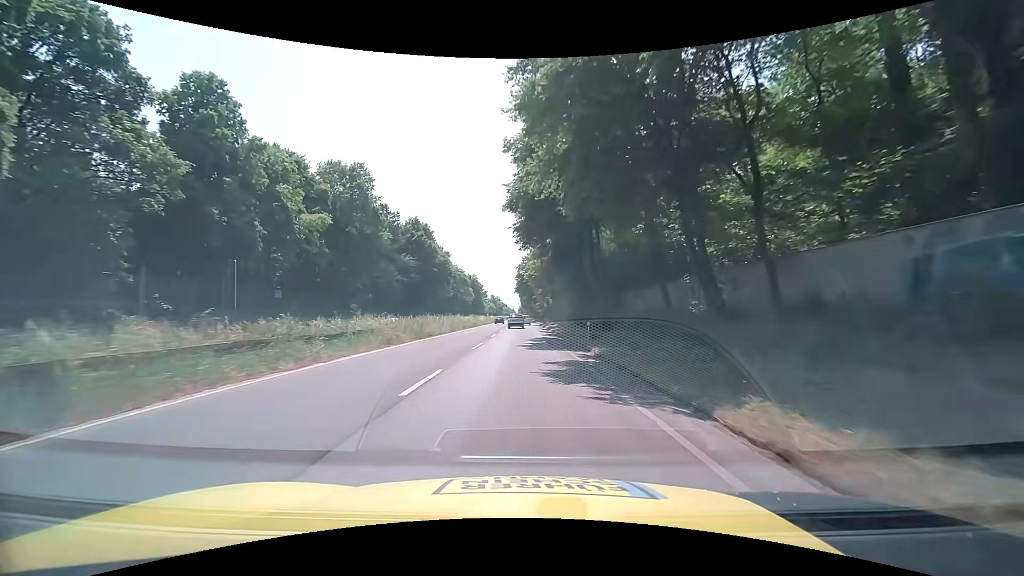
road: trunk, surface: asphalt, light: Day
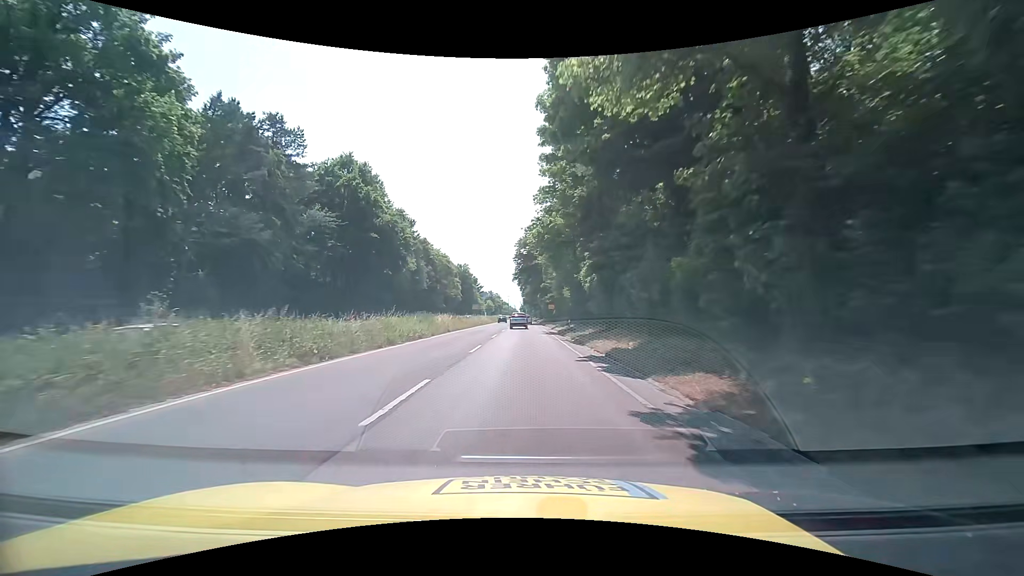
(-0.8, +38.7) m; -1°
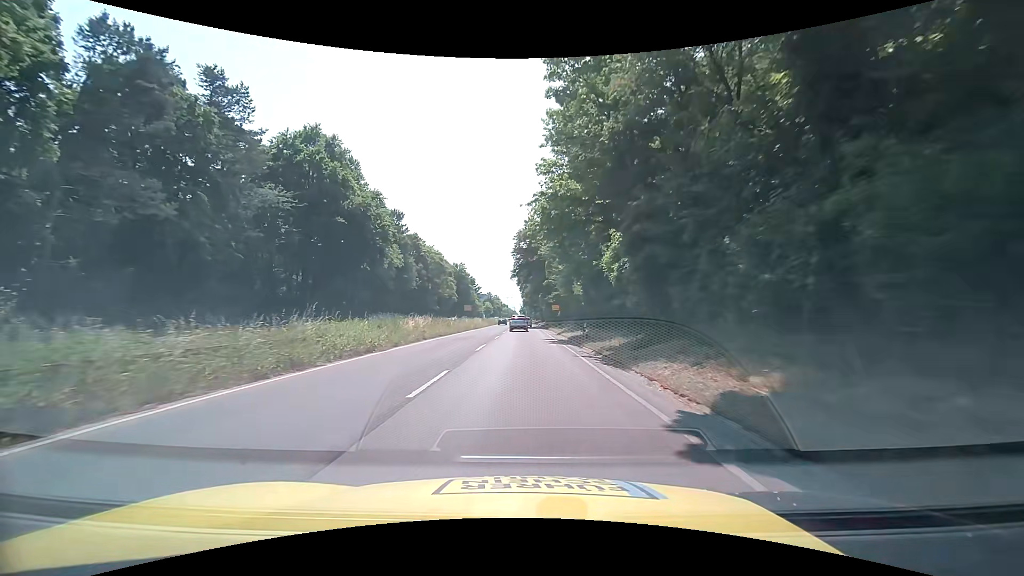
(0.0, +9.7) m; -1°
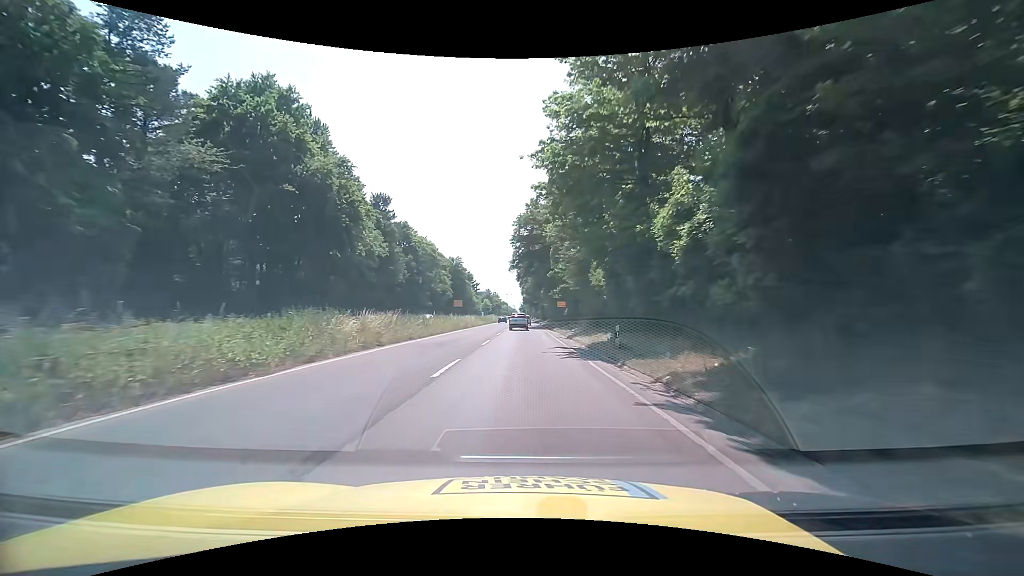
(+0.1, +9.7) m; +1°
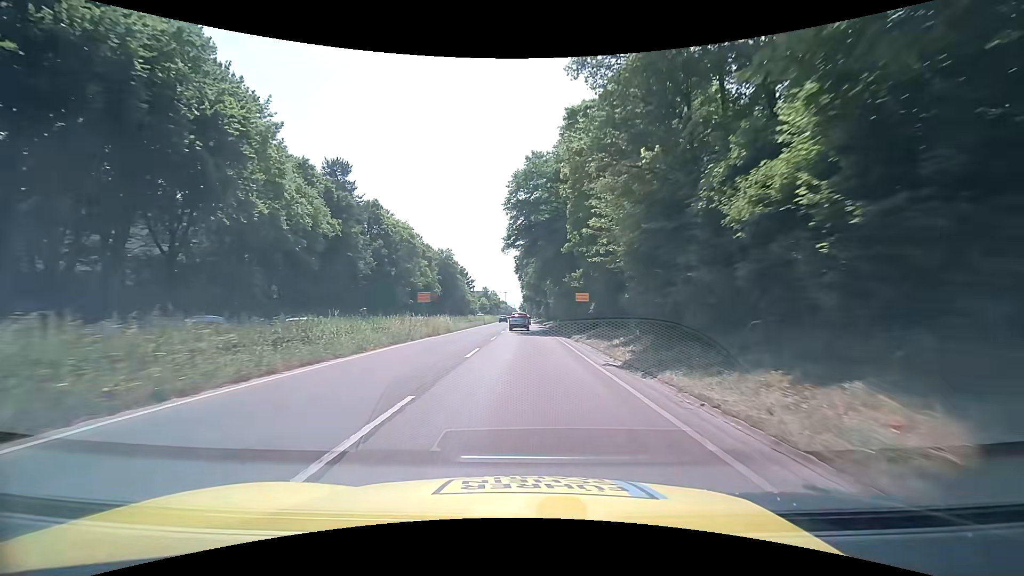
(-0.1, +18.7) m; 0°
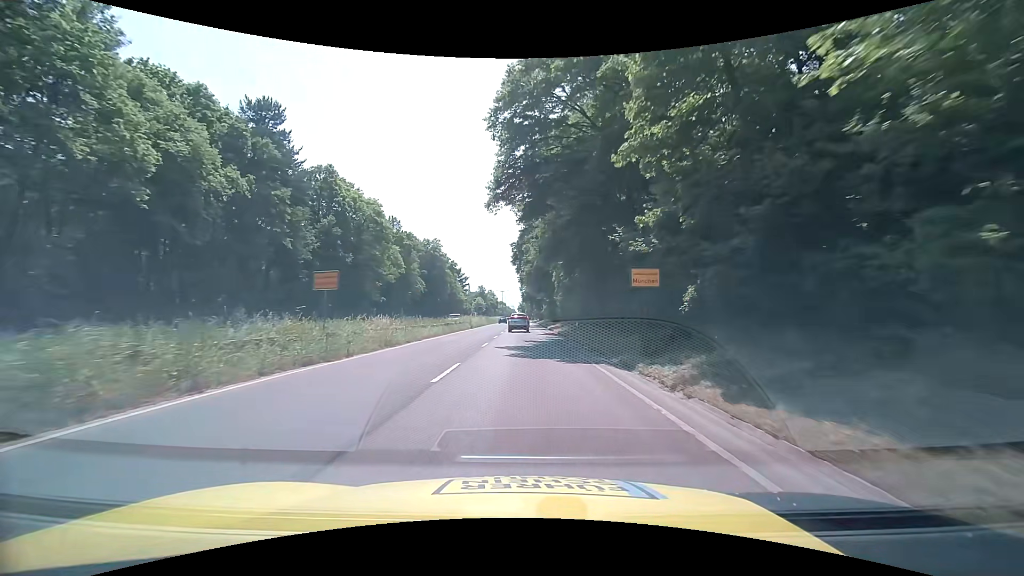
(0.0, +17.9) m; -1°
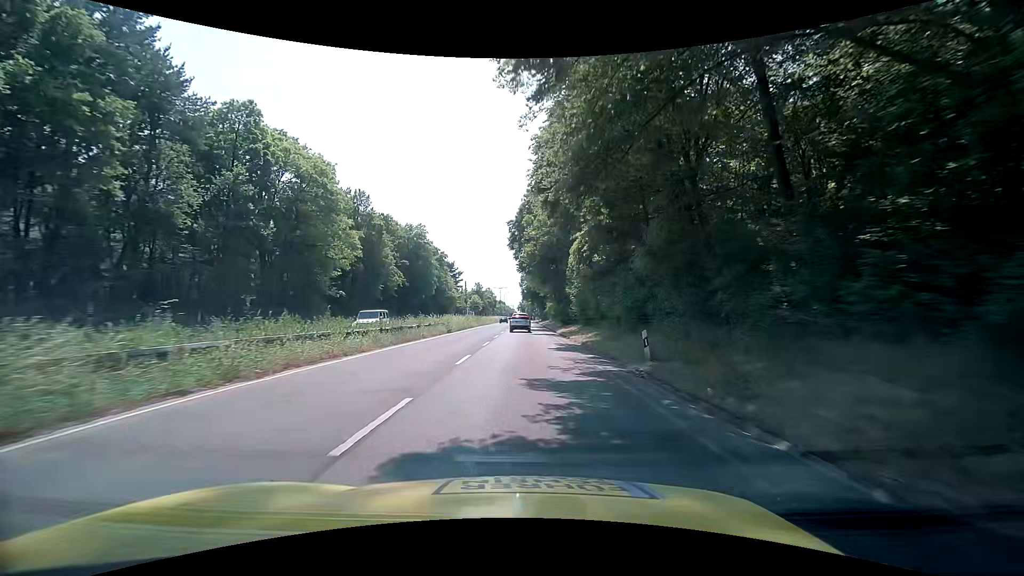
(+0.2, +17.4) m; 0°
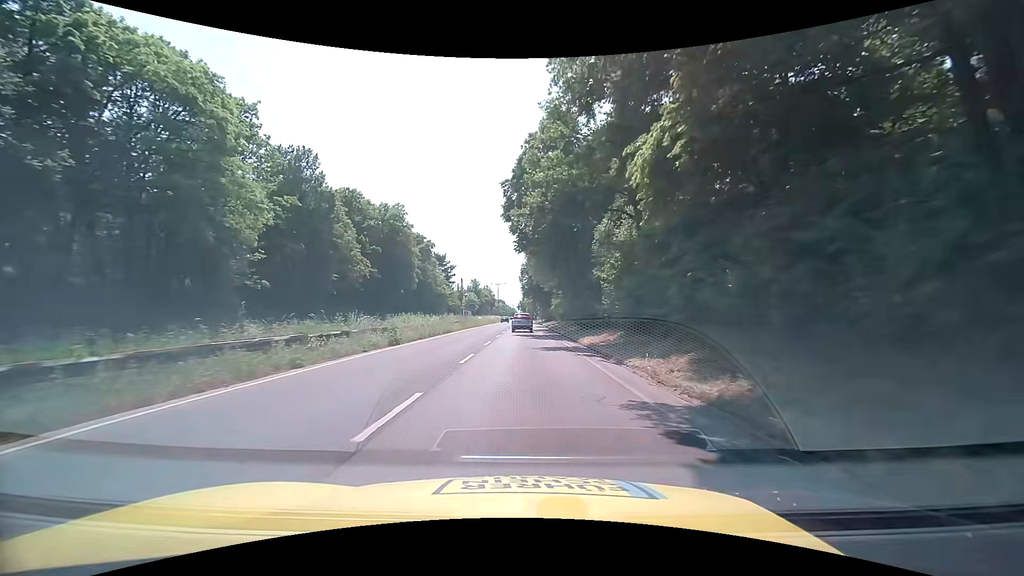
(0.0, +17.4) m; 0°
(0, +10) (0, +20) (0, +30) (0, +40) (0, +50) (0, +60) (0, +70) (0, +80) (0, +90) (0, +100) m
